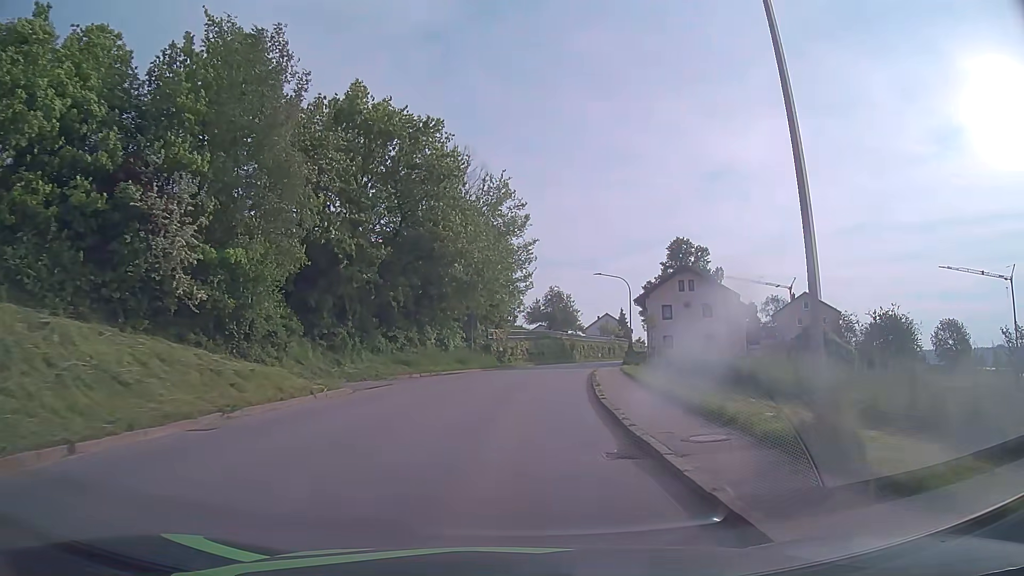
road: tertiary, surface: asphalt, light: Day
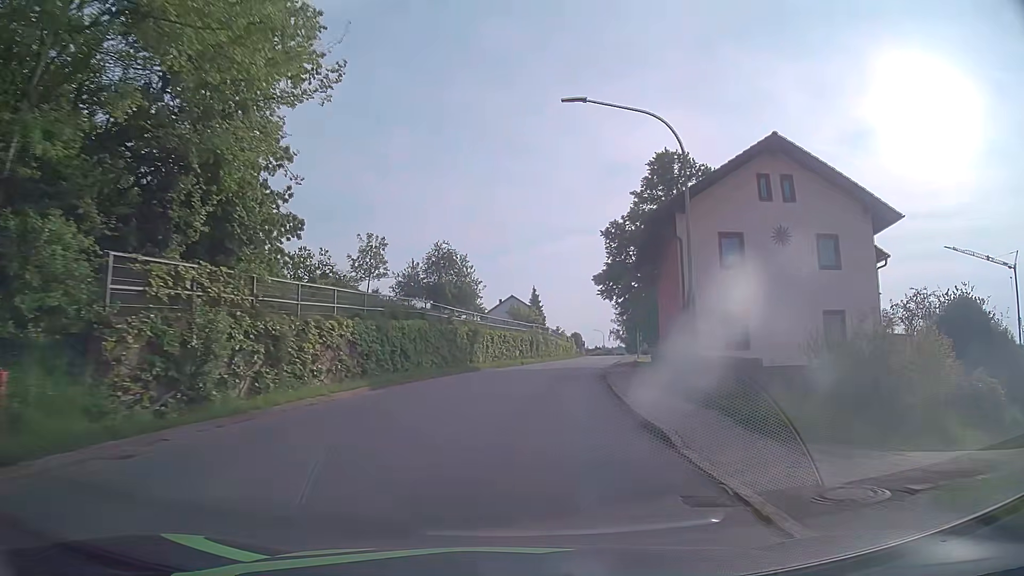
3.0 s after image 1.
(+3.1, +38.7) m; +10°
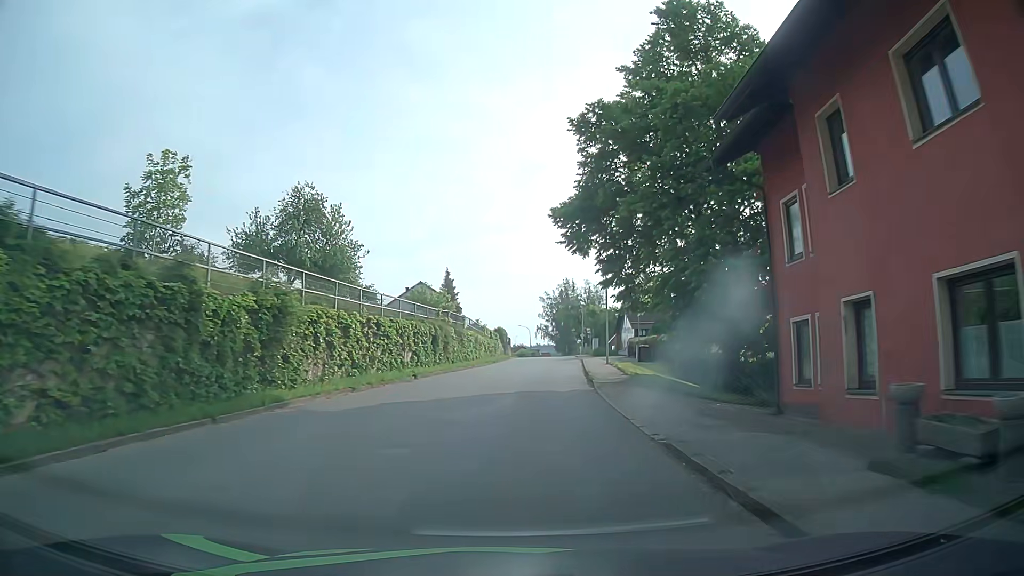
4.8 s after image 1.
(+1.2, +23.4) m; +7°
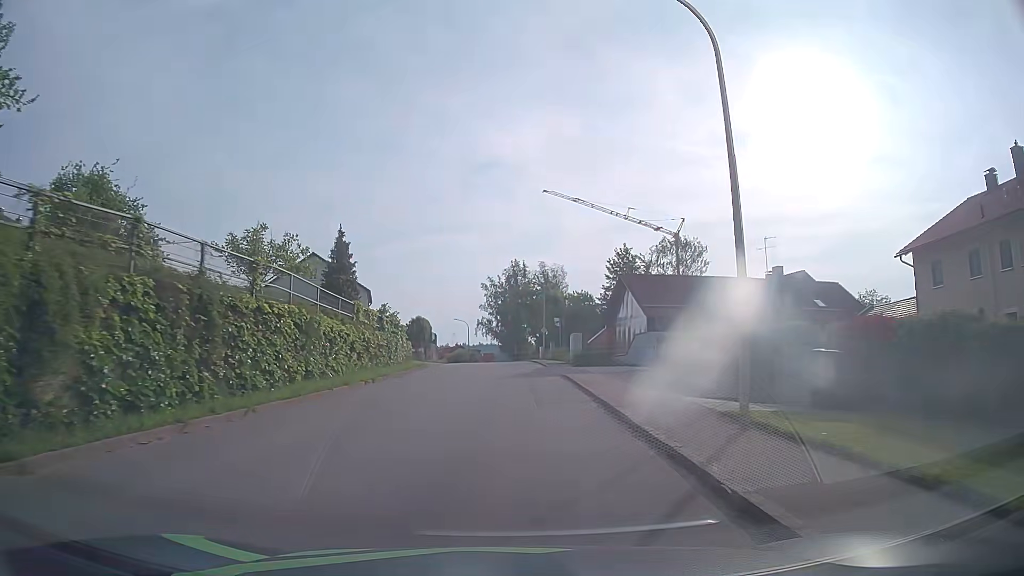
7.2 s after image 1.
(+1.4, +30.2) m; +5°
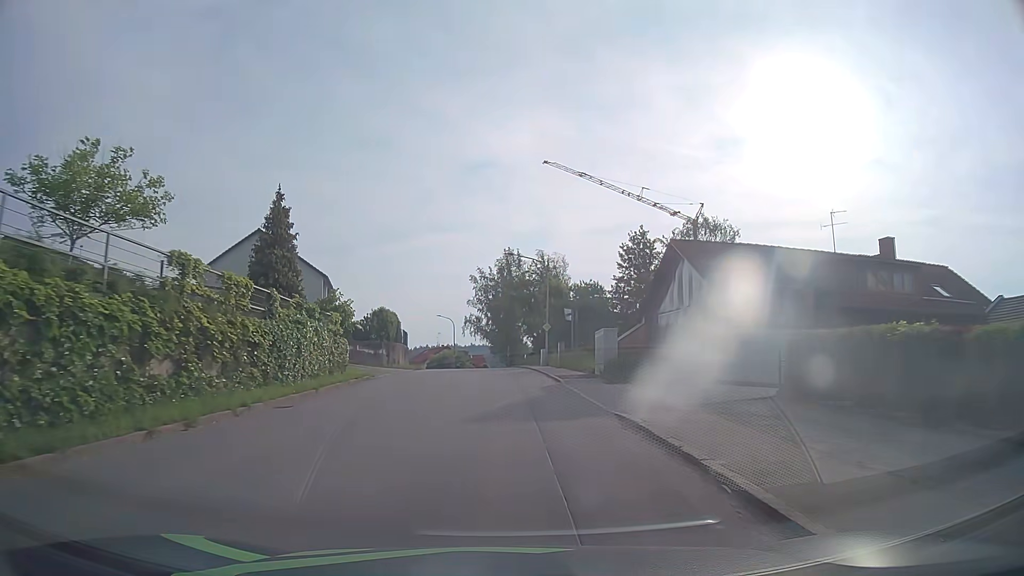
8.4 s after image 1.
(0.0, +14.7) m; 0°
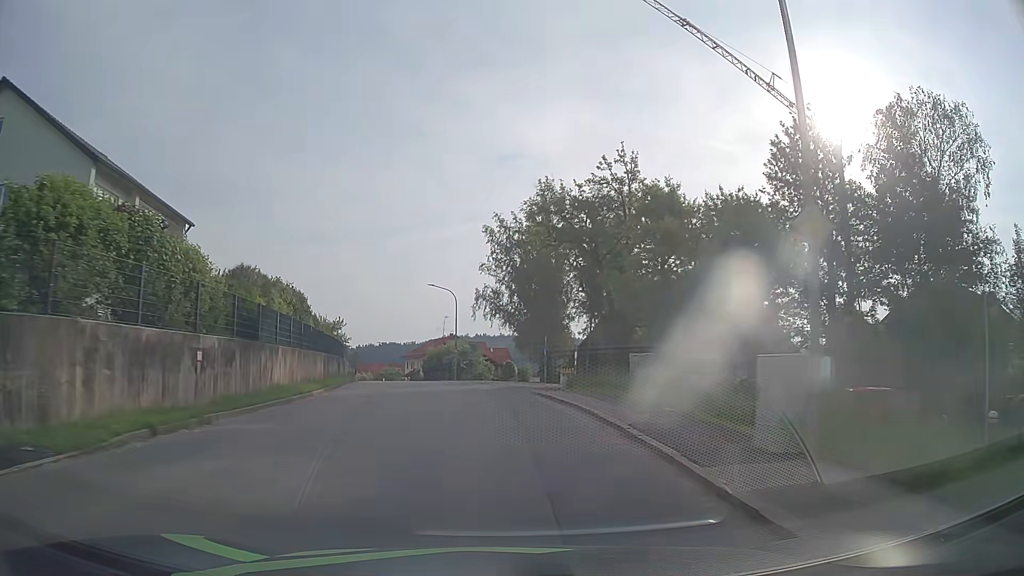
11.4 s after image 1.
(-0.4, +36.9) m; -2°
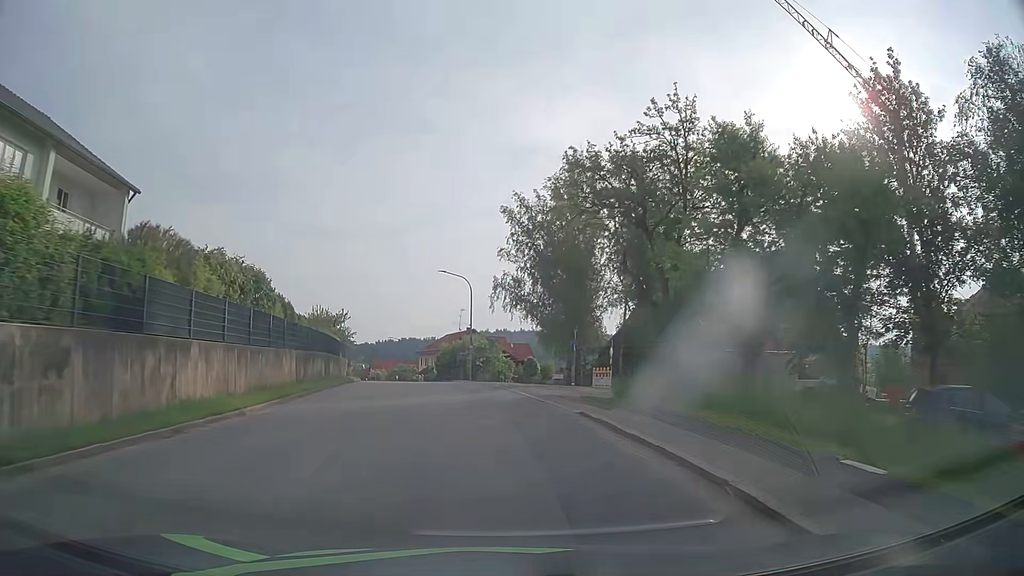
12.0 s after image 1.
(-0.1, +7.4) m; -1°
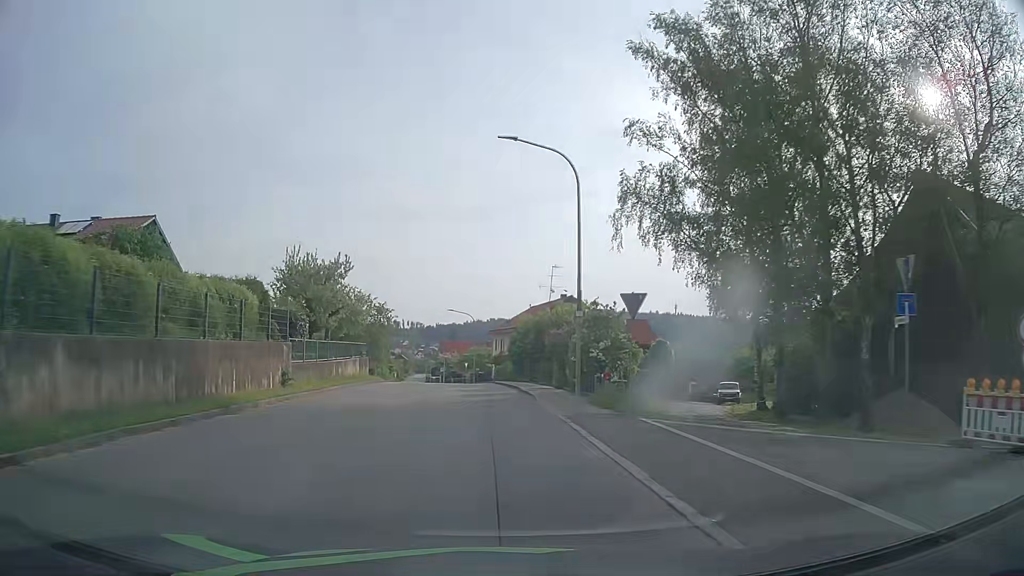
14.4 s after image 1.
(-2.0, +29.7) m; -8°
(0, +10) (-1, +20) (-2, +30) (-2, +40) (-4, +50) (-5, +60) (-6, +70) (-8, +80) (-9, +89) (-11, +99) m
